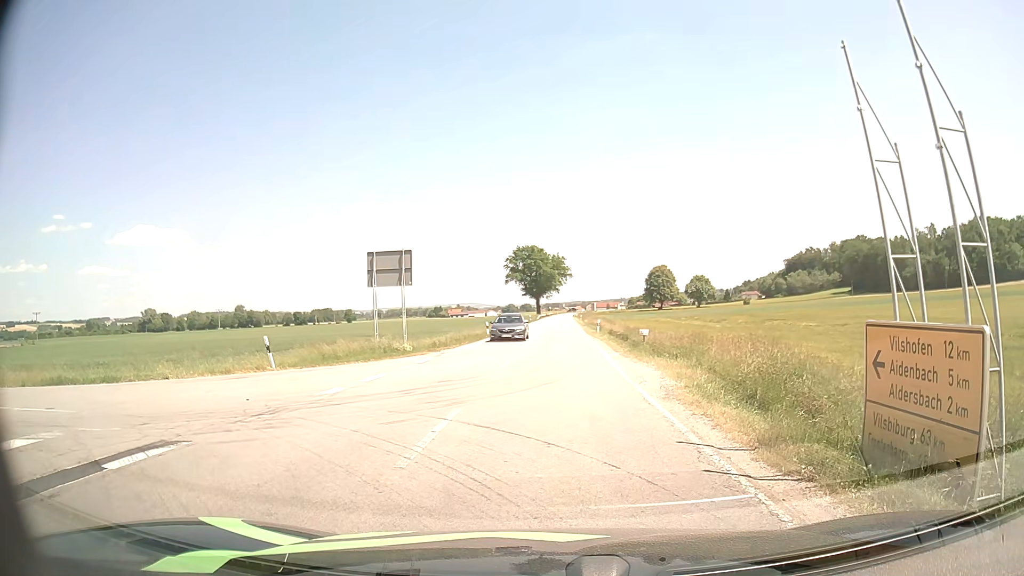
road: secondary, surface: asphalt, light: Day
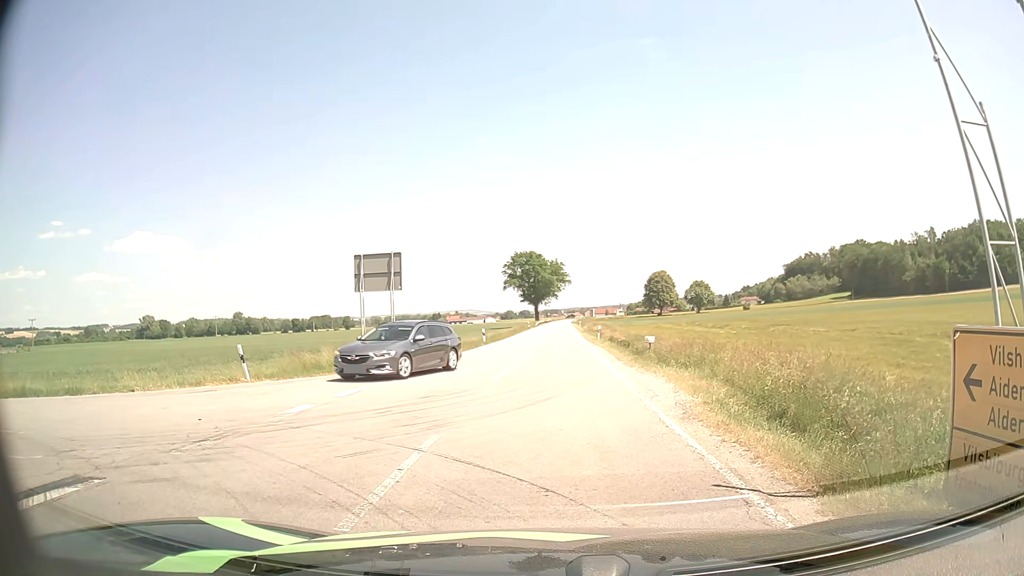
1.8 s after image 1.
(0.0, +1.7) m; -1°
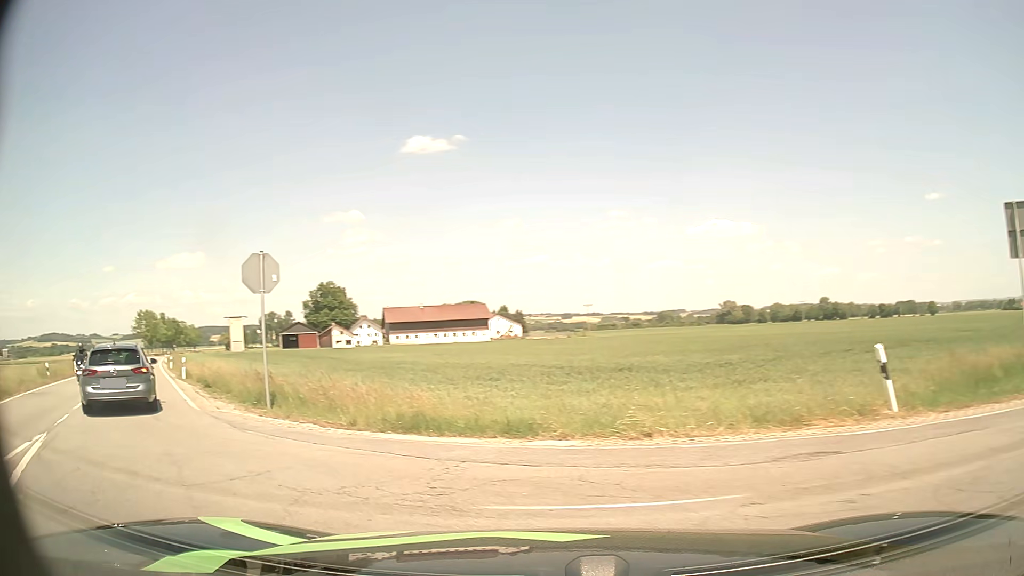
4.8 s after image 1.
(-3.4, +9.1) m; -50°
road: tertiary
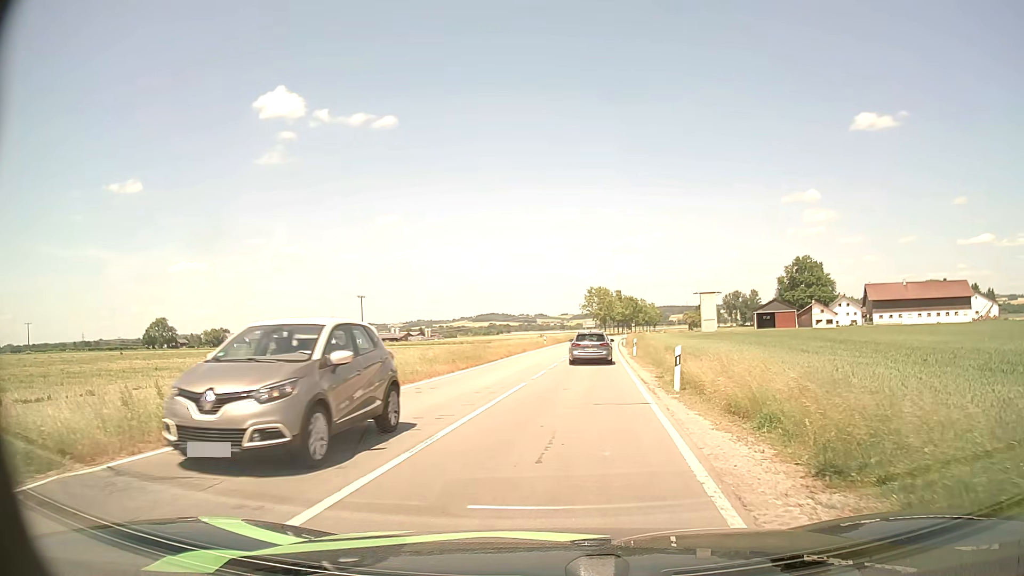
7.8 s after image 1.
(-9.3, +15.9) m; -40°
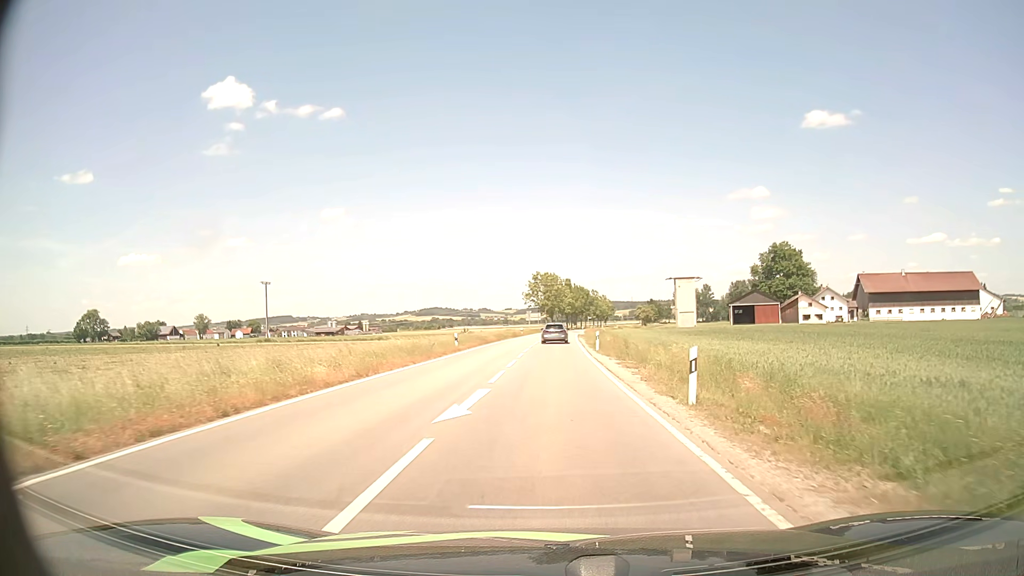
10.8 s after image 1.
(+2.0, +29.3) m; +6°
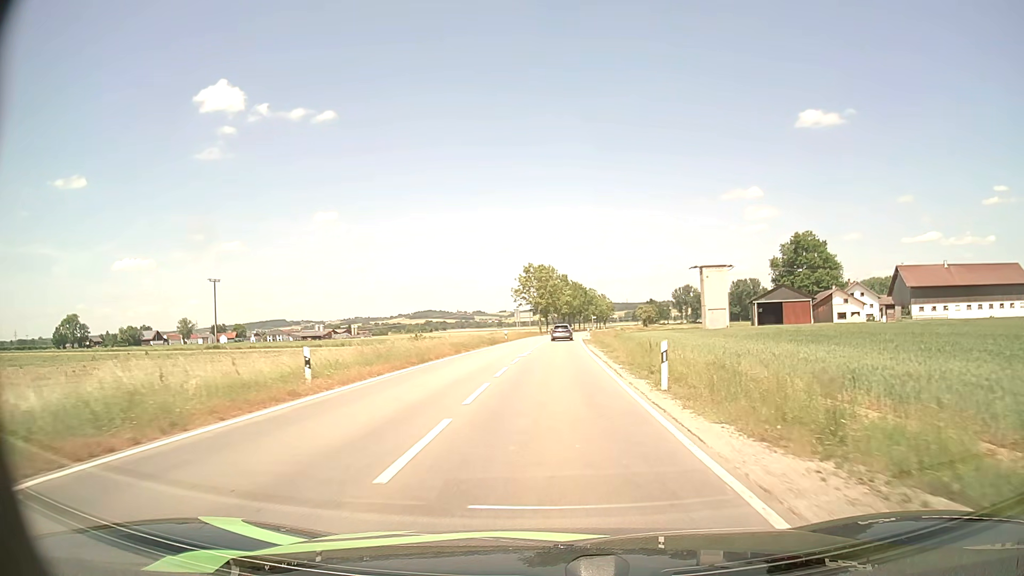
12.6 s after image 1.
(+0.1, +22.9) m; 0°
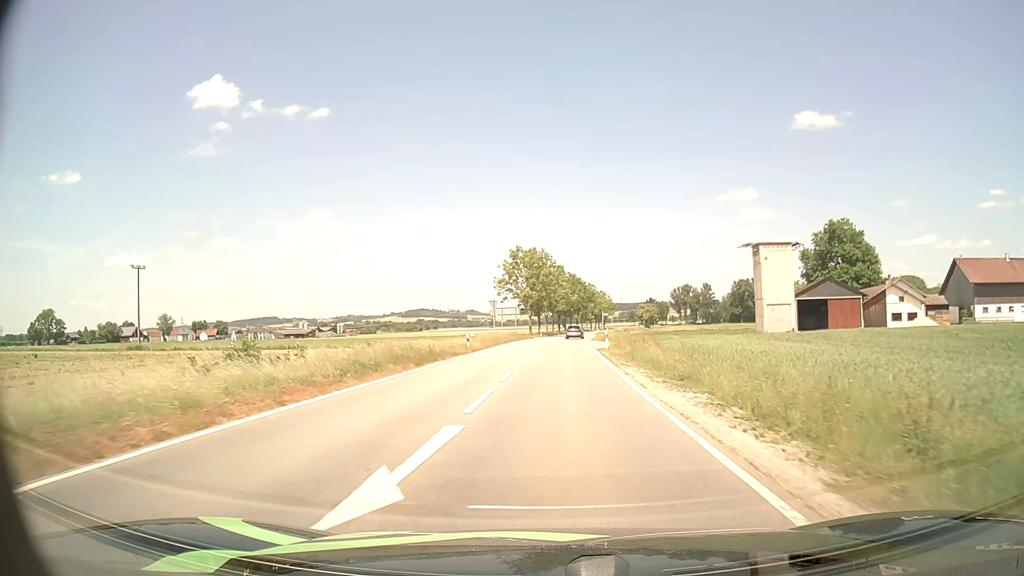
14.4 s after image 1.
(+0.1, +25.7) m; +1°
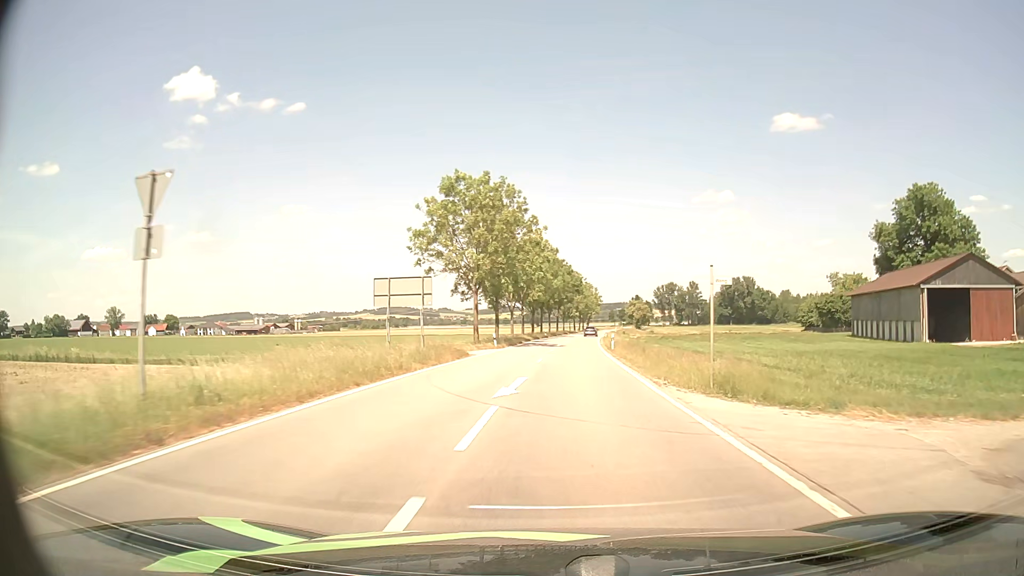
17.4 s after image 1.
(+0.8, +46.4) m; +2°
(0, +10) (0, +20) (+1, +30) (+1, +40) (+2, +50) (+3, +60) (+4, +70) (+4, +80) (+5, +90) (+6, +100) m
